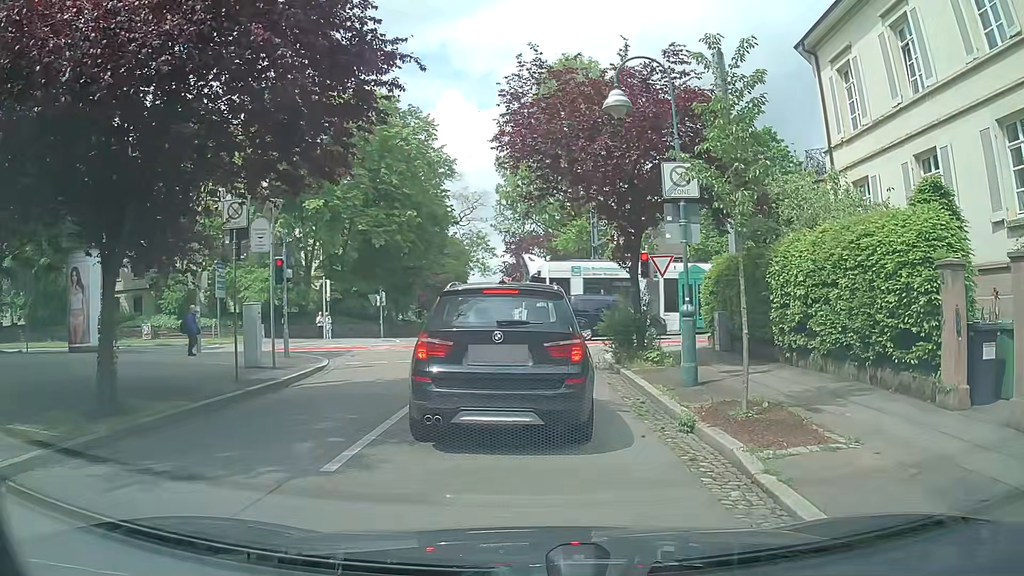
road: residential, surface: asphalt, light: Day
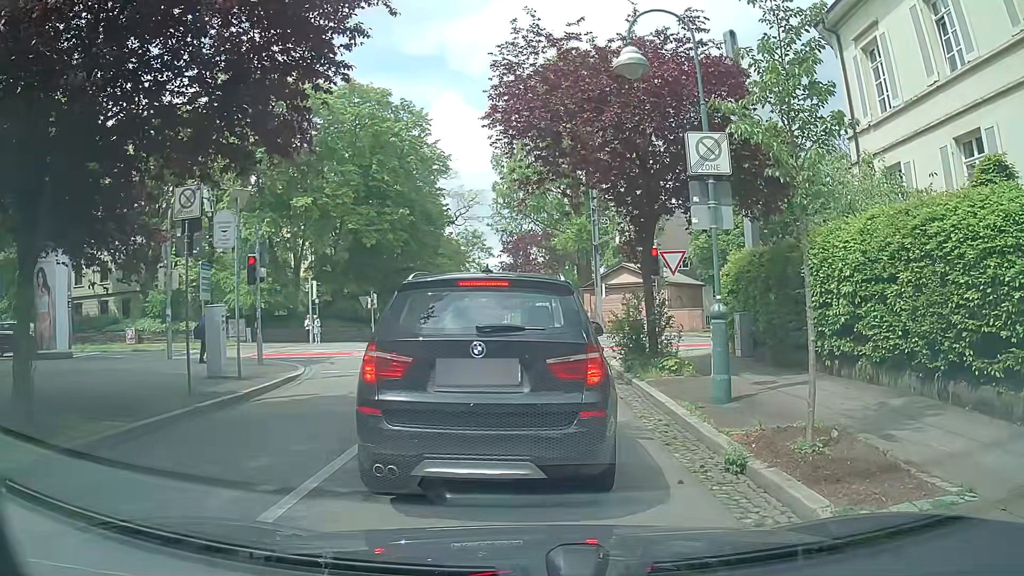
(-0.1, +1.9) m; 0°
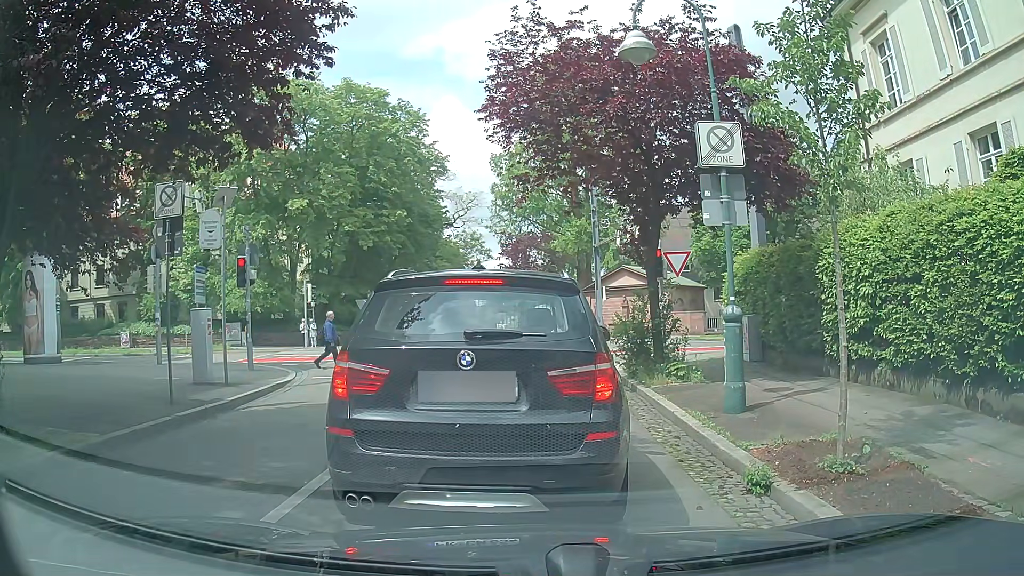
(0.0, +0.7) m; 0°
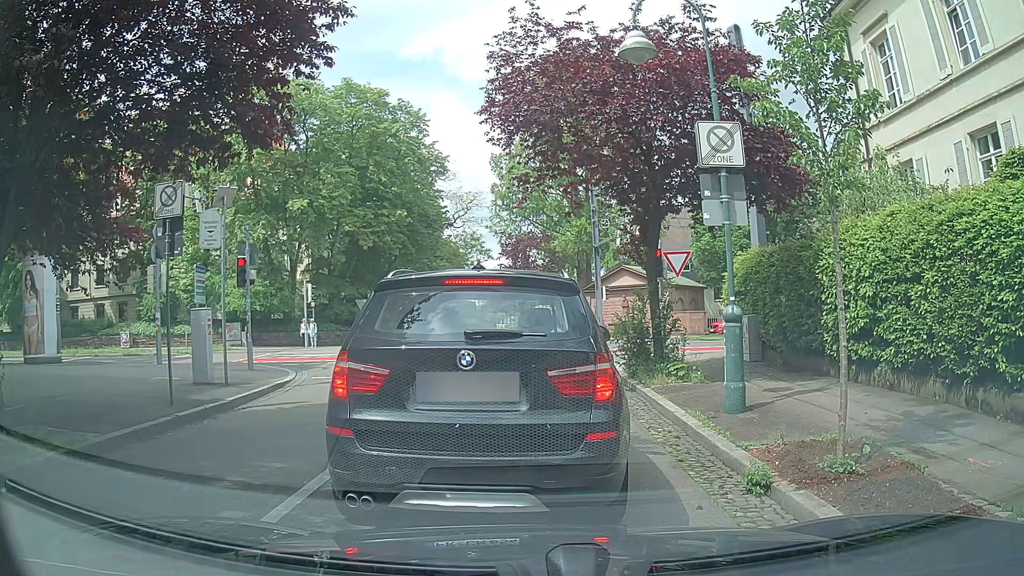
(0.0, 0.0) m; 0°
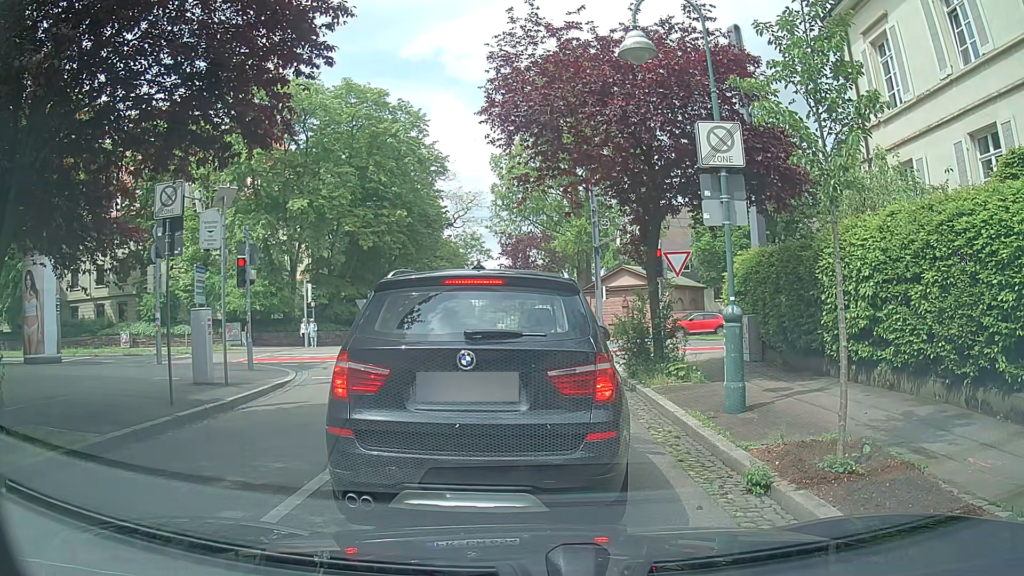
(0.0, 0.0) m; 0°
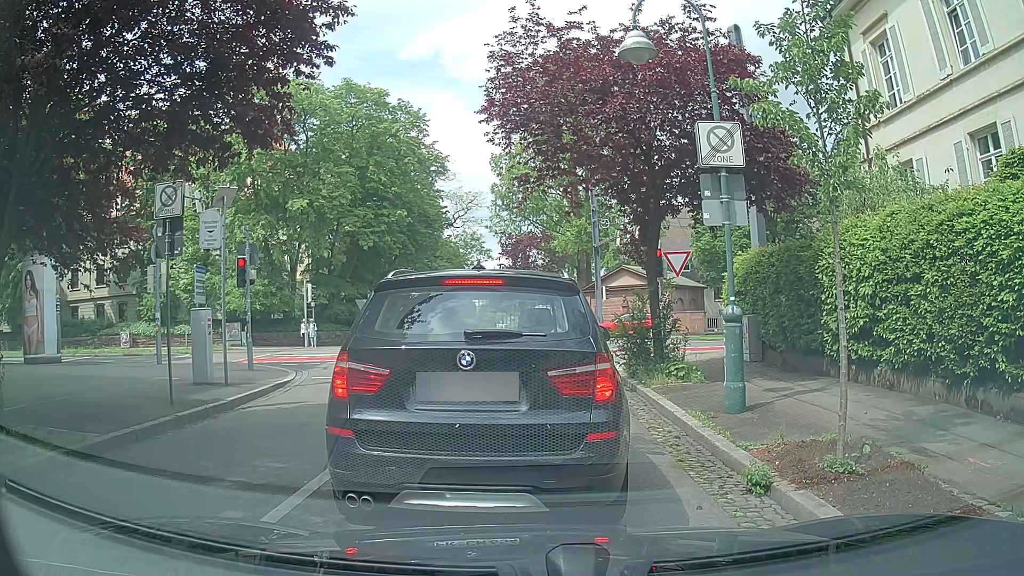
(0.0, 0.0) m; 0°
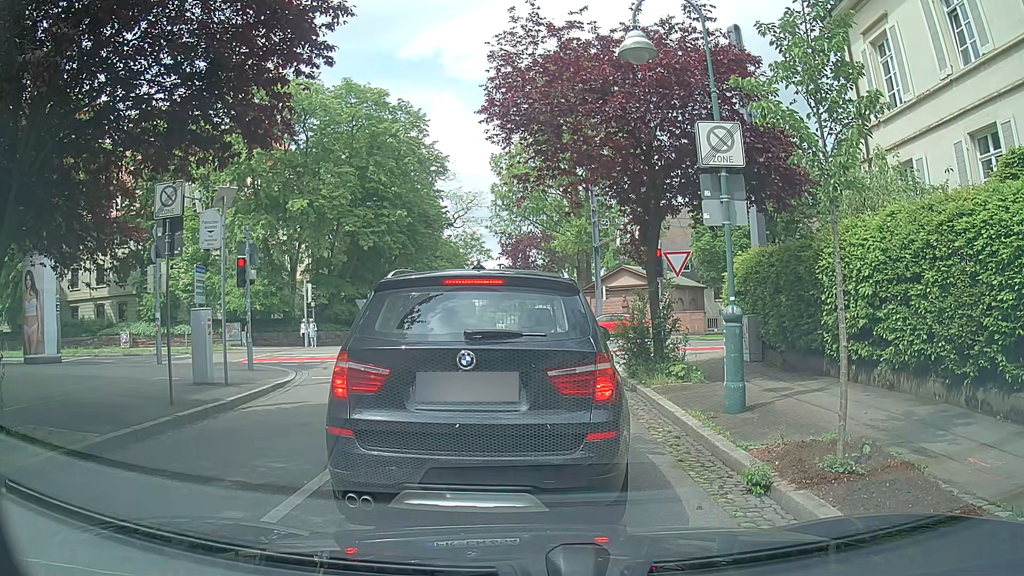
(0.0, 0.0) m; 0°
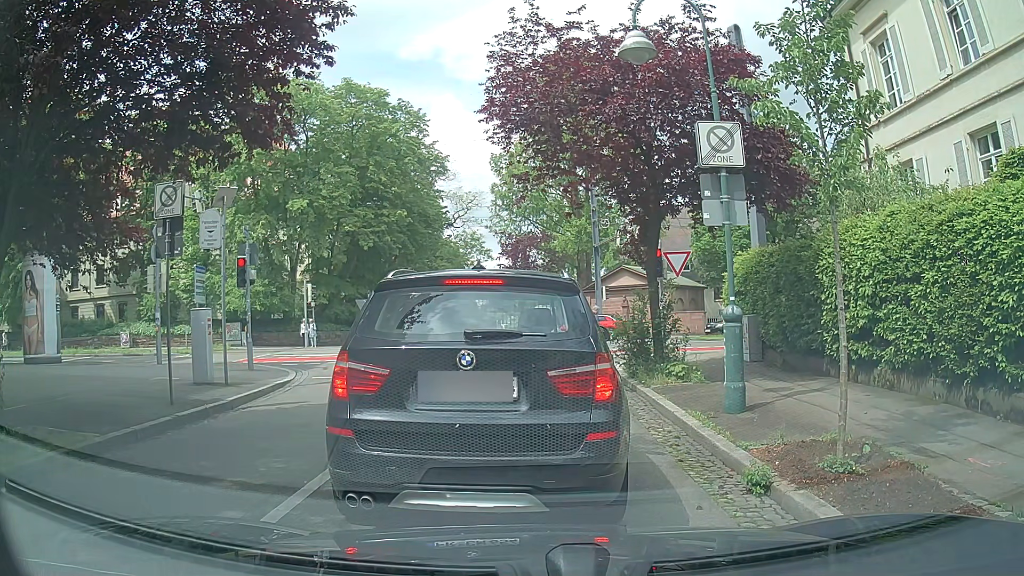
(0.0, 0.0) m; 0°
